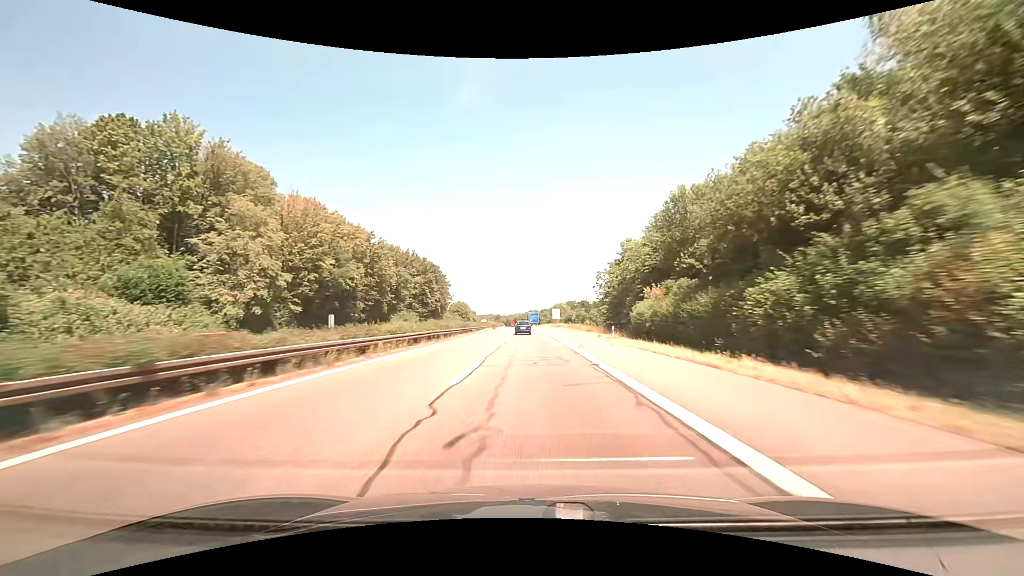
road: motorway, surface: asphalt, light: Day
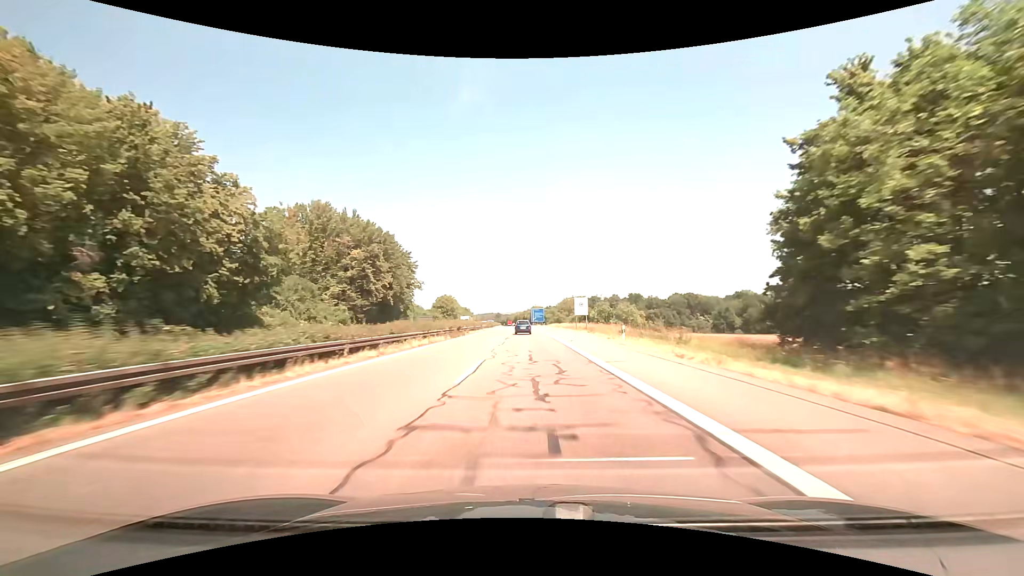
(-0.1, +53.8) m; 0°
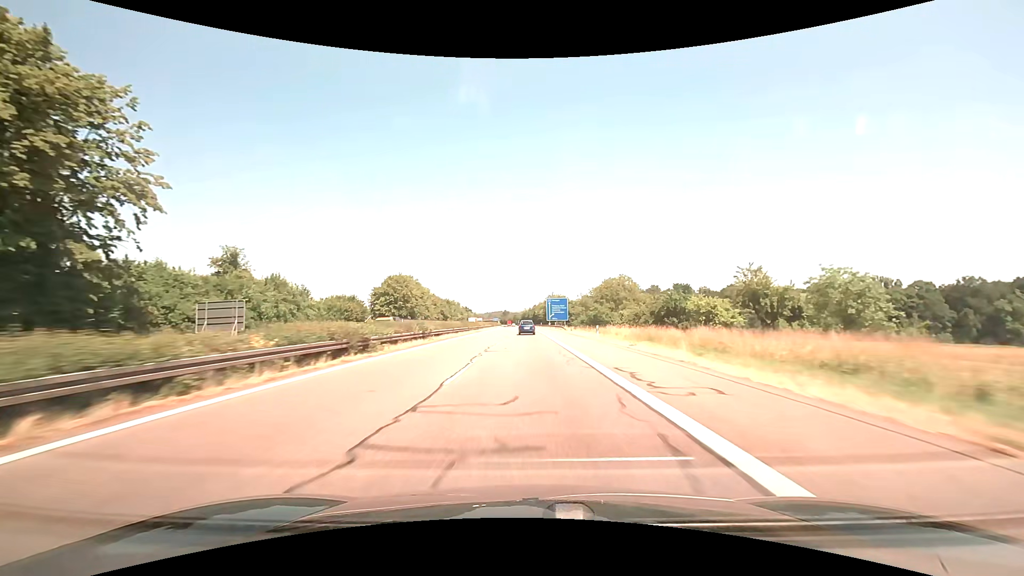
(-0.6, +89.4) m; -1°
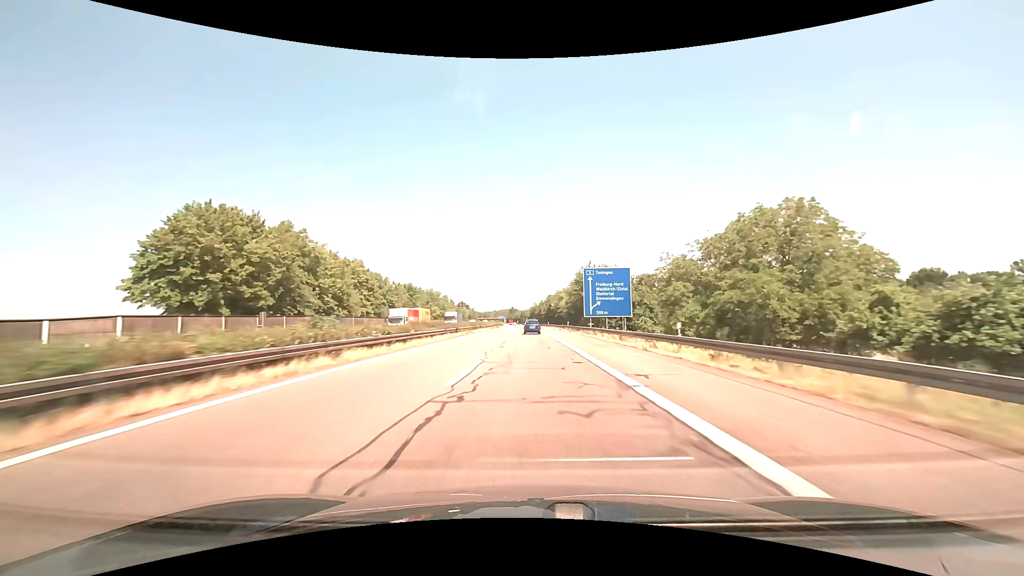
(-0.8, +71.5) m; -1°
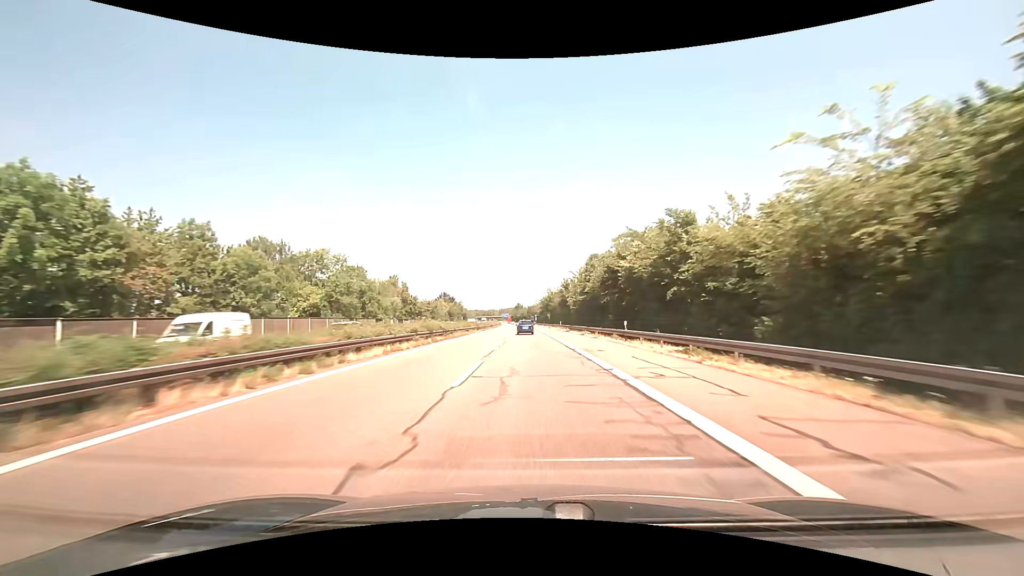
(-0.8, +89.4) m; -1°
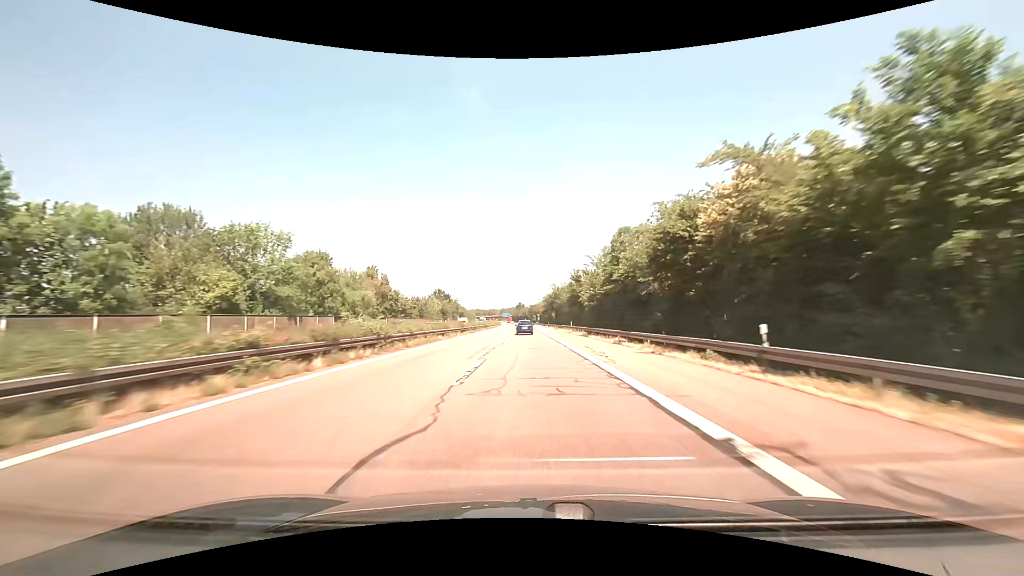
(0.0, +17.9) m; 0°
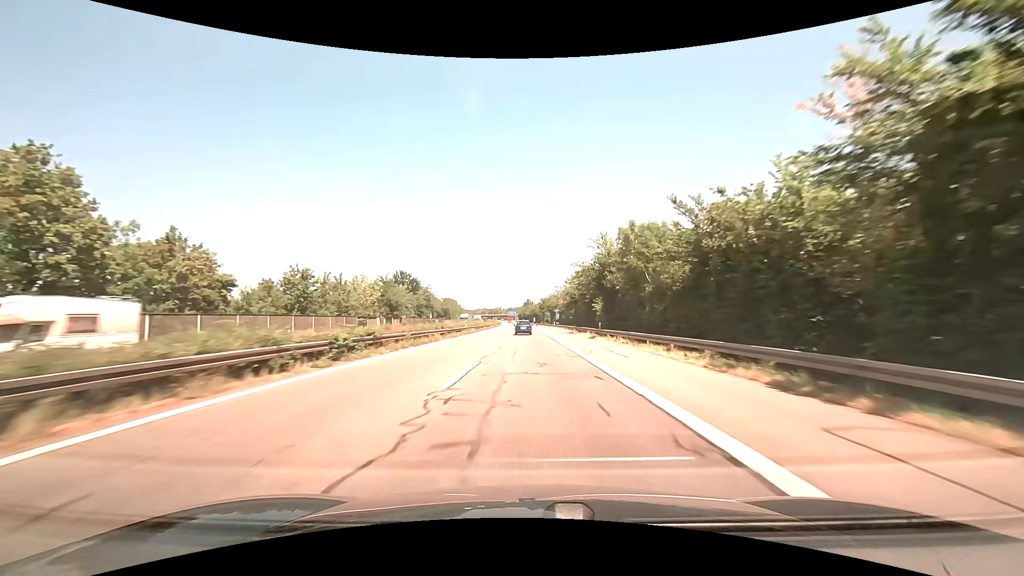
(-0.6, +71.7) m; -1°
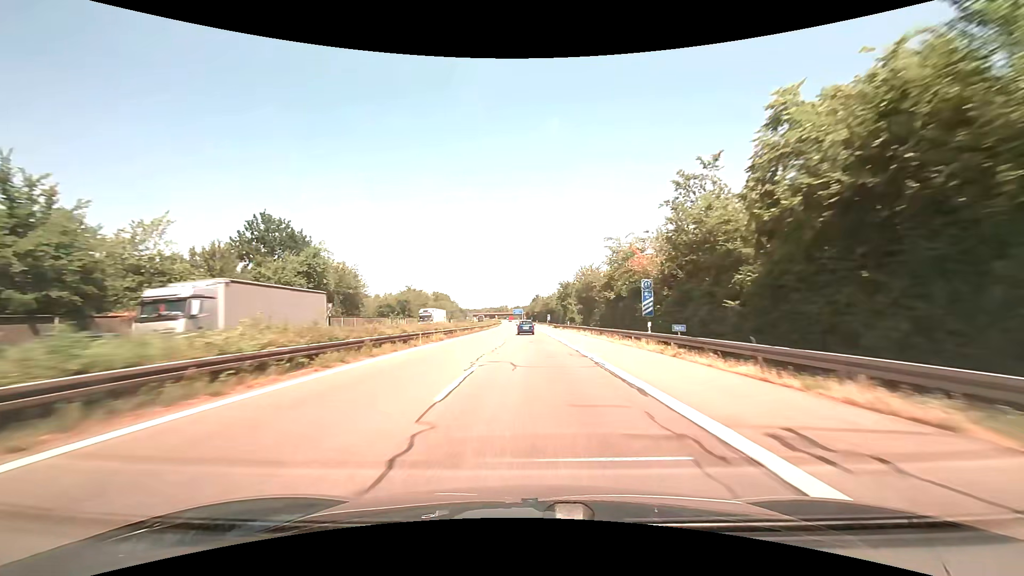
(-0.6, +71.8) m; -1°
(0, +10) (0, +20) (0, +30) (0, +40) (0, +50) (0, +60) (0, +70) (-1, +80) (-1, +90) (-1, +100) m
